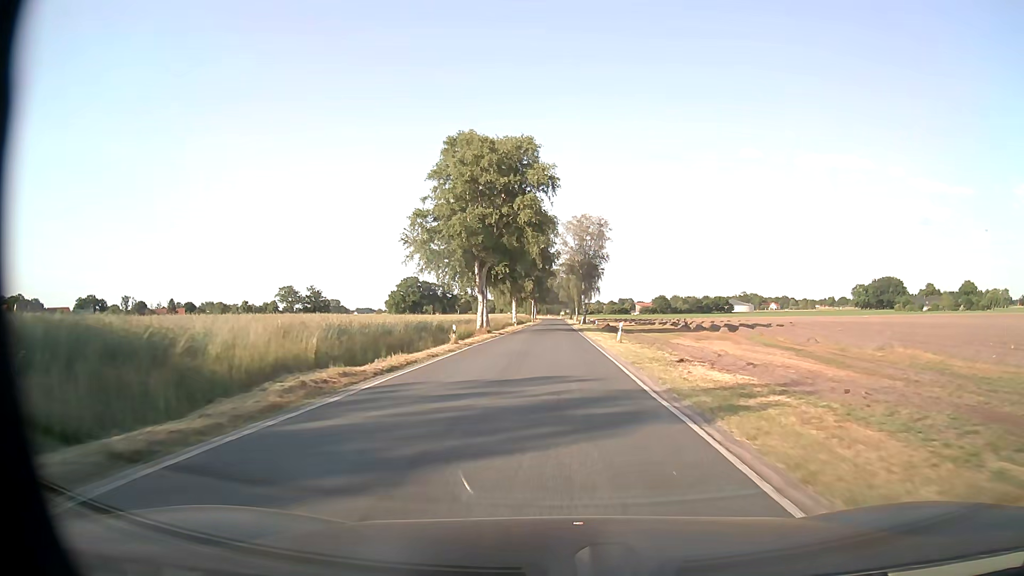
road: secondary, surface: asphalt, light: Day
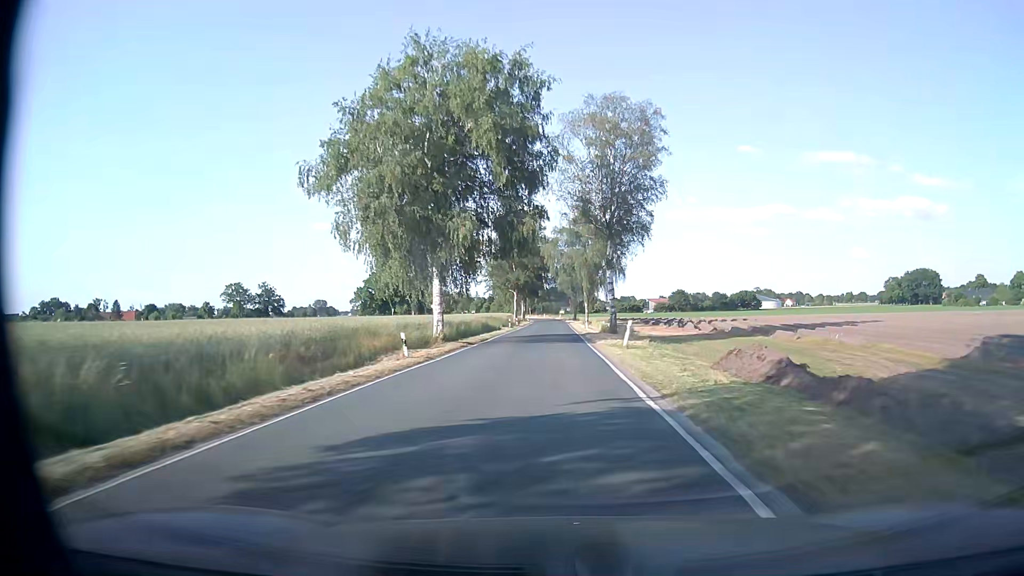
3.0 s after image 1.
(+0.3, +56.6) m; 0°
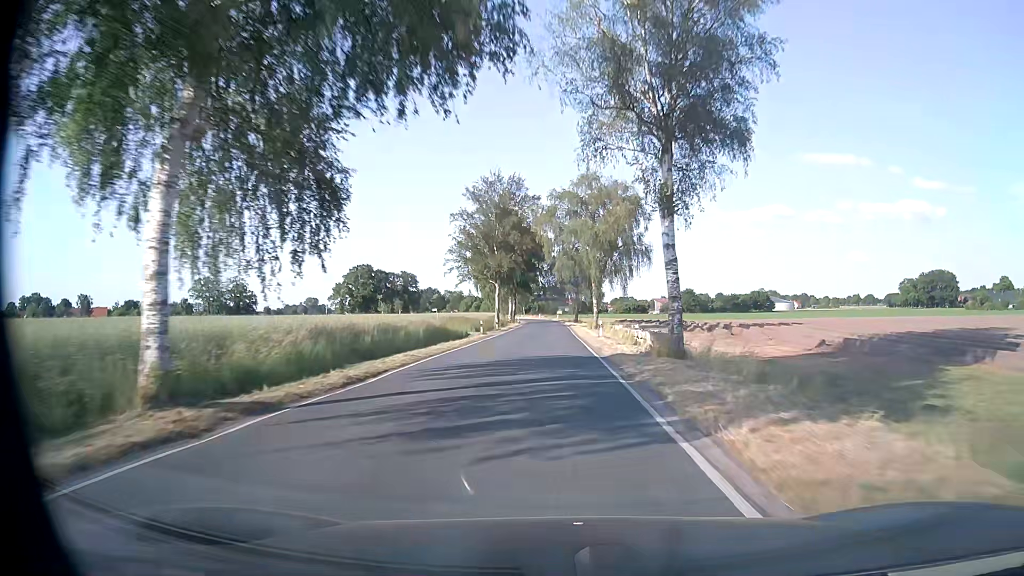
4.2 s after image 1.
(-0.1, +25.0) m; 0°
